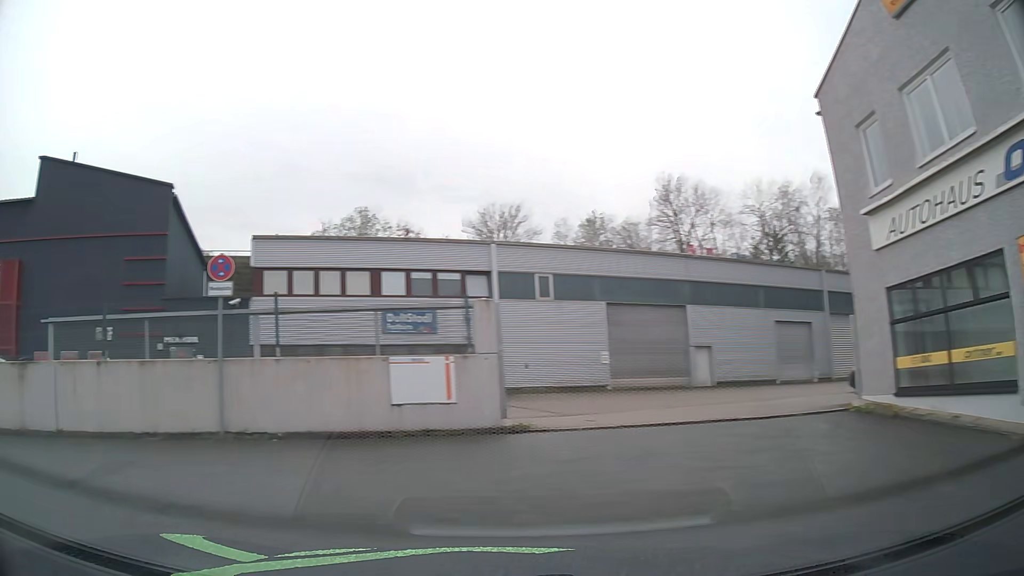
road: residential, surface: asphalt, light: Day
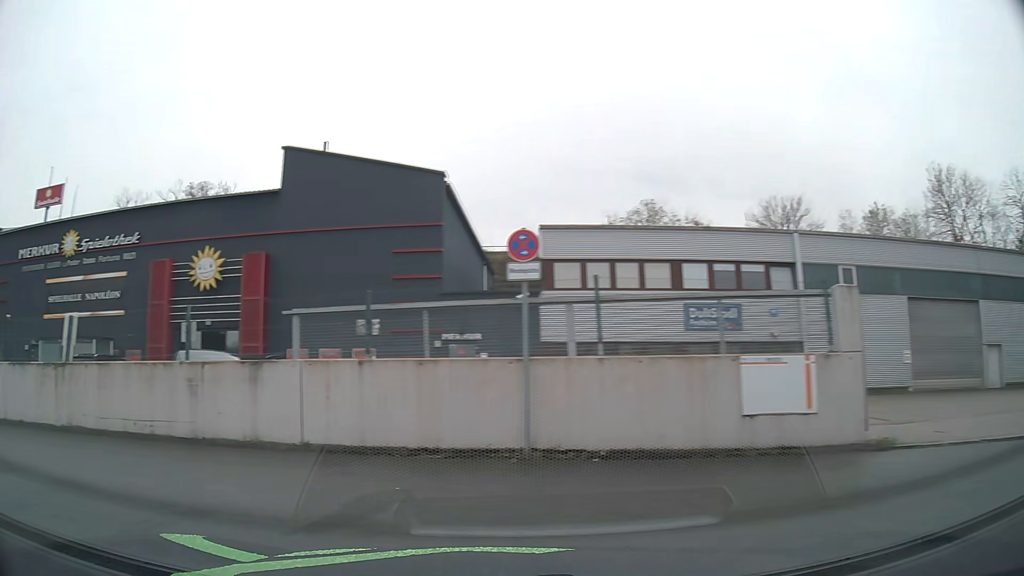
(-0.5, +2.1) m; -24°
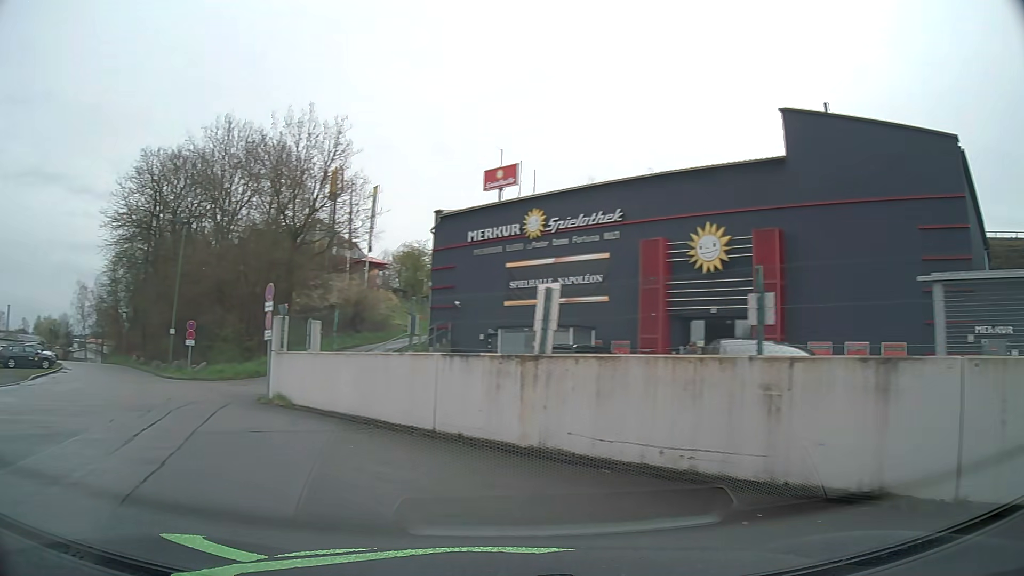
(-1.5, +3.9) m; -41°
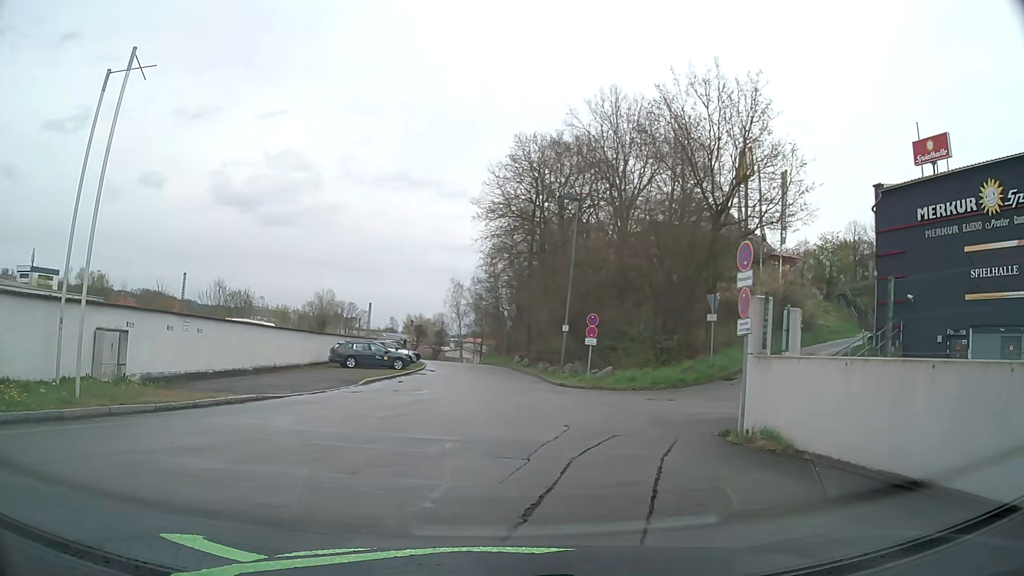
(-2.3, +6.3) m; -33°
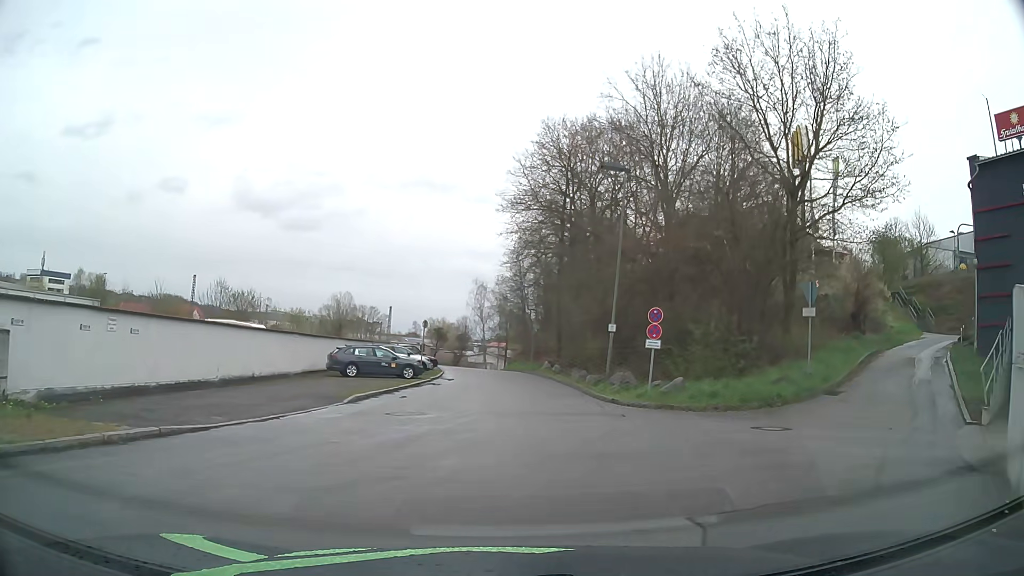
(-0.2, +6.1) m; -2°
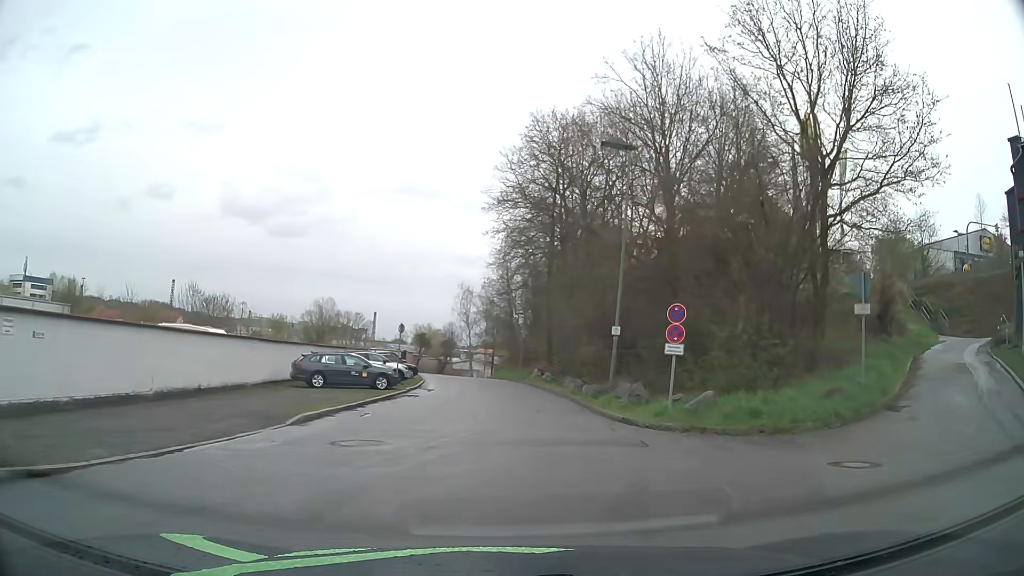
(0.0, +3.7) m; 0°
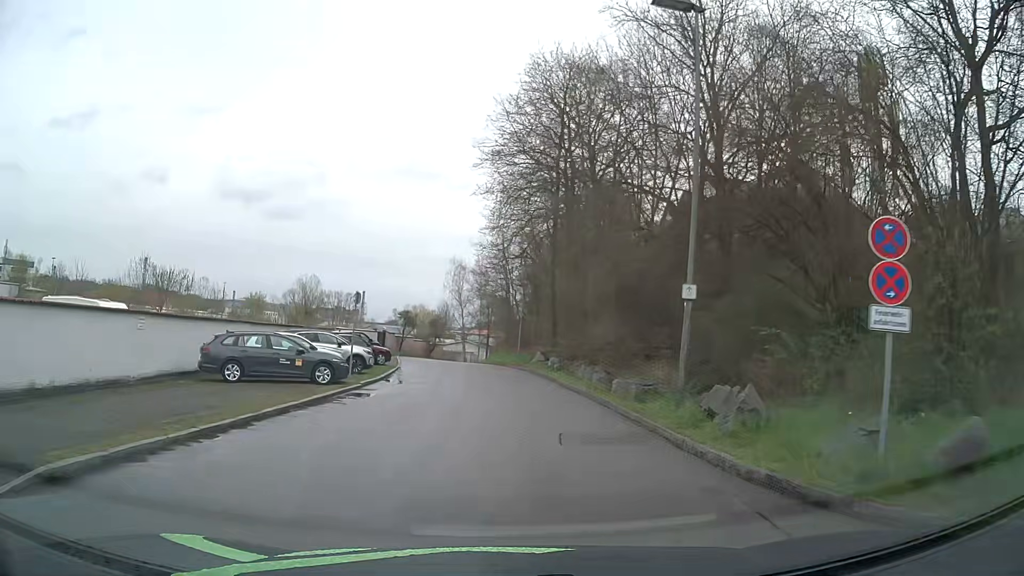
(+0.1, +8.8) m; +1°
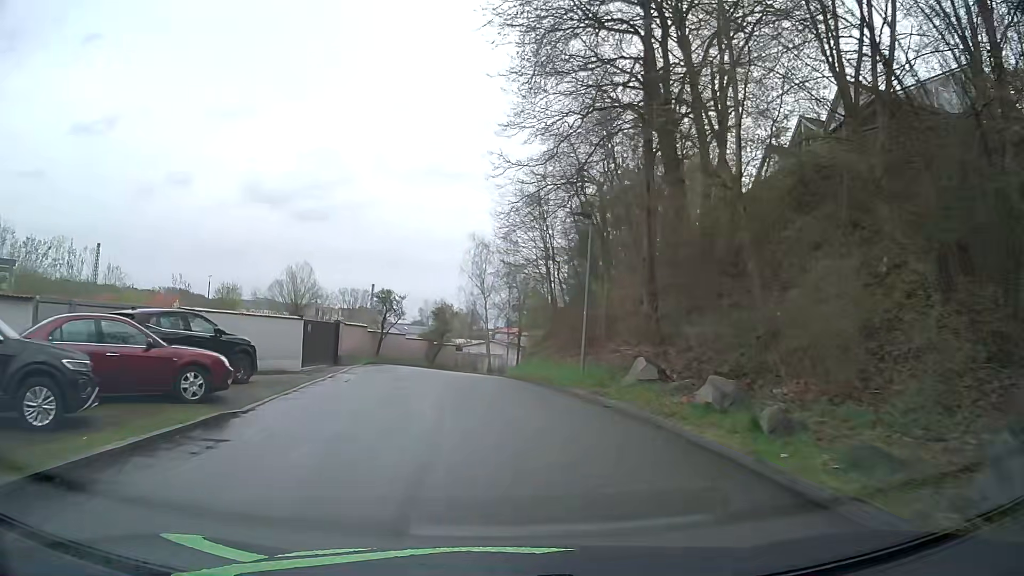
(-0.2, +23.2) m; -3°
(0, +10) (-1, +20) (-2, +30) (-2, +40) (0, +50) (+2, +60) (+5, +69) (+8, +79) (+11, +88) (+15, +98) m
